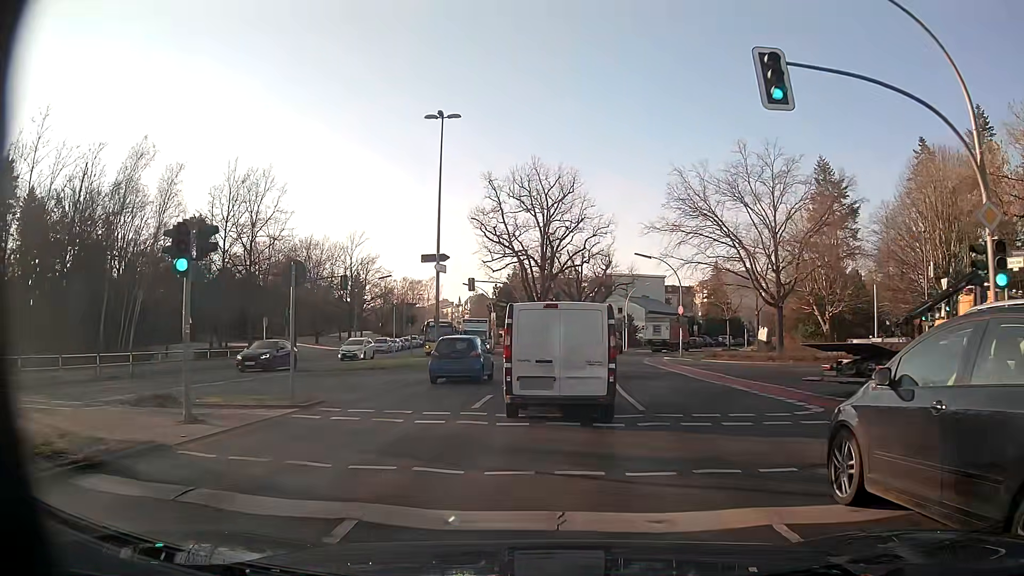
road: secondary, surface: asphalt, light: Day
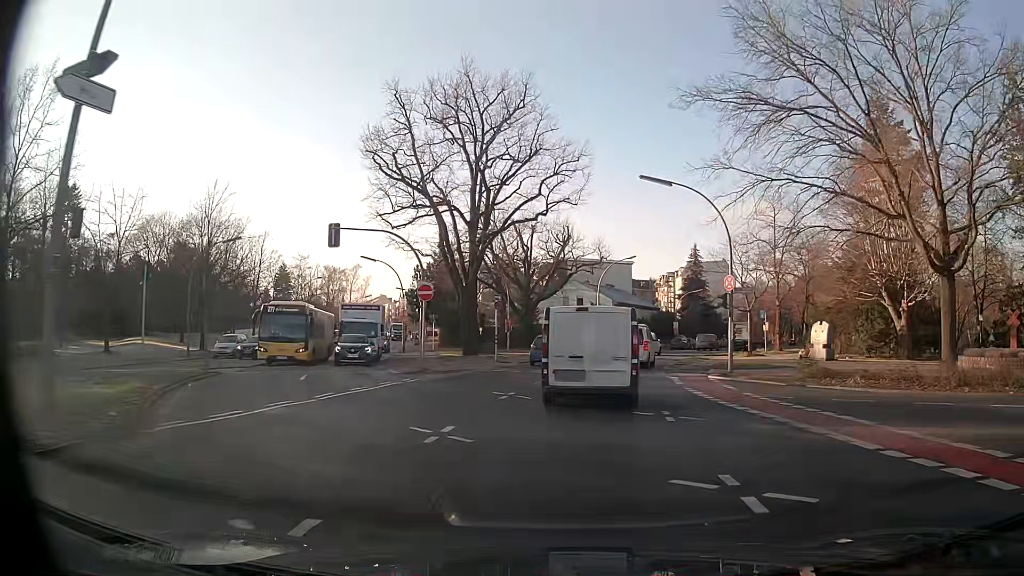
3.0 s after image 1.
(+0.5, +25.6) m; +4°
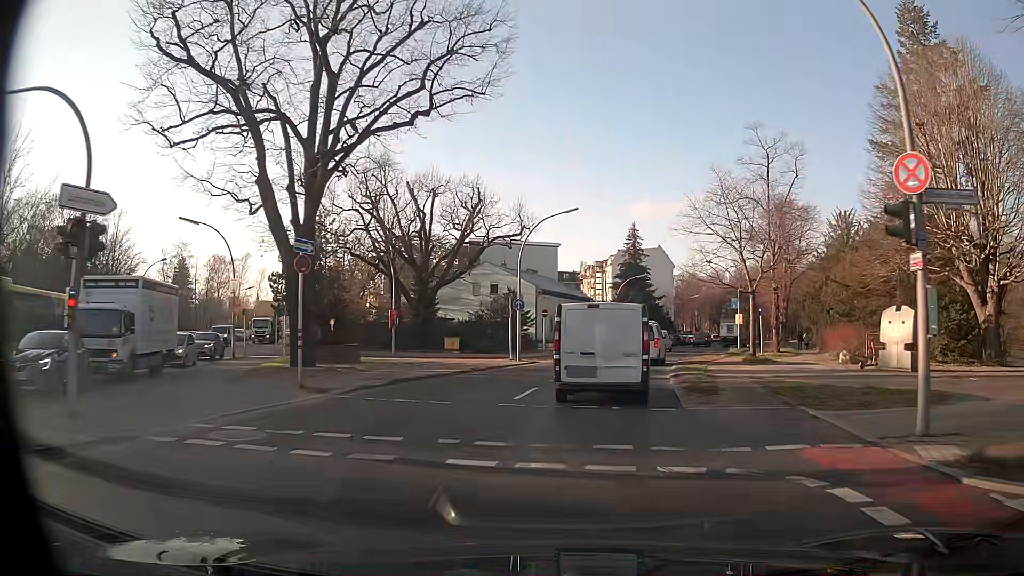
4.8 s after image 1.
(+1.1, +18.7) m; +6°
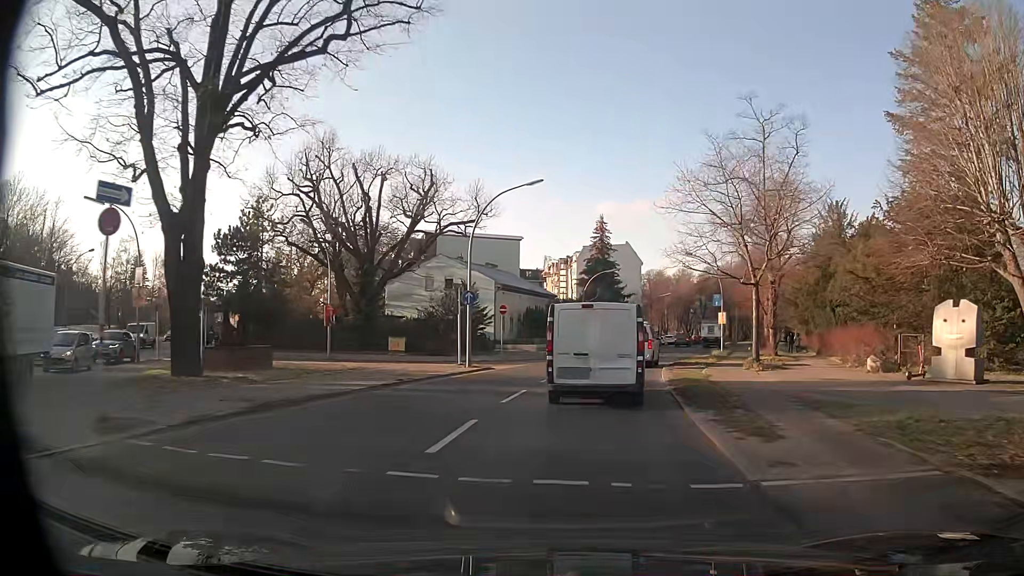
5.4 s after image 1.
(+0.2, +6.4) m; +4°
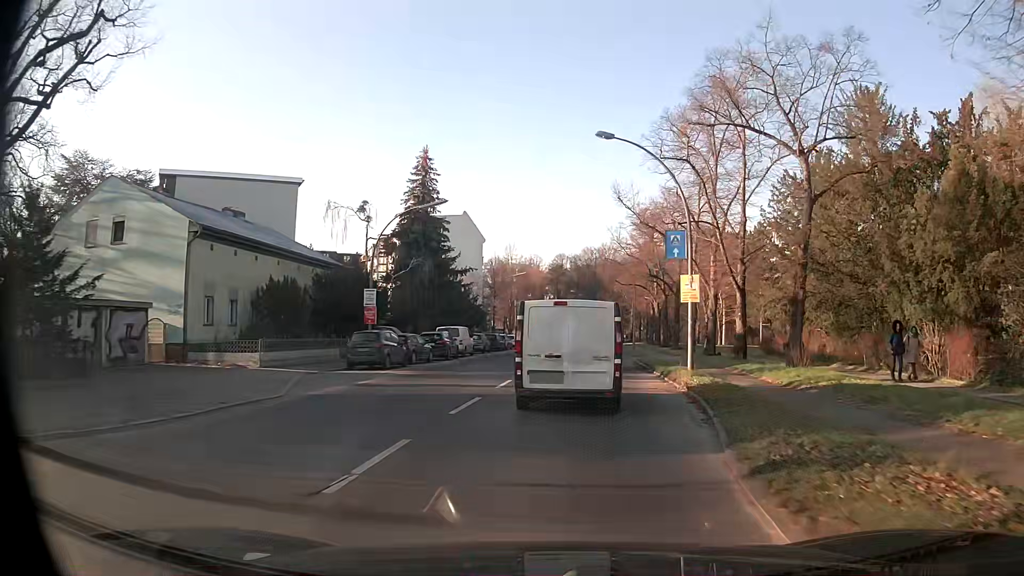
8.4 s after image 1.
(+3.9, +31.6) m; +13°
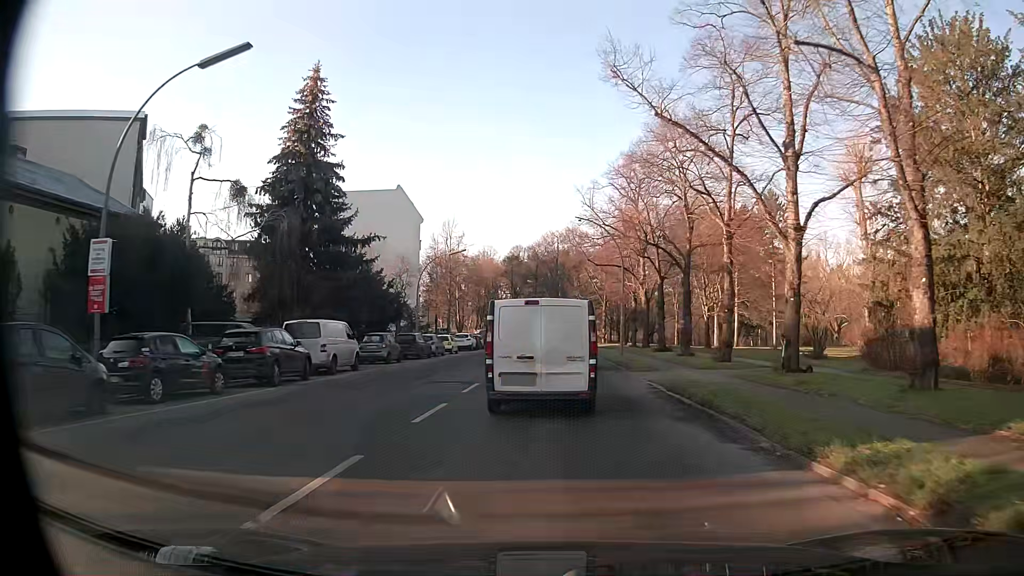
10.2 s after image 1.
(+0.9, +19.1) m; +4°
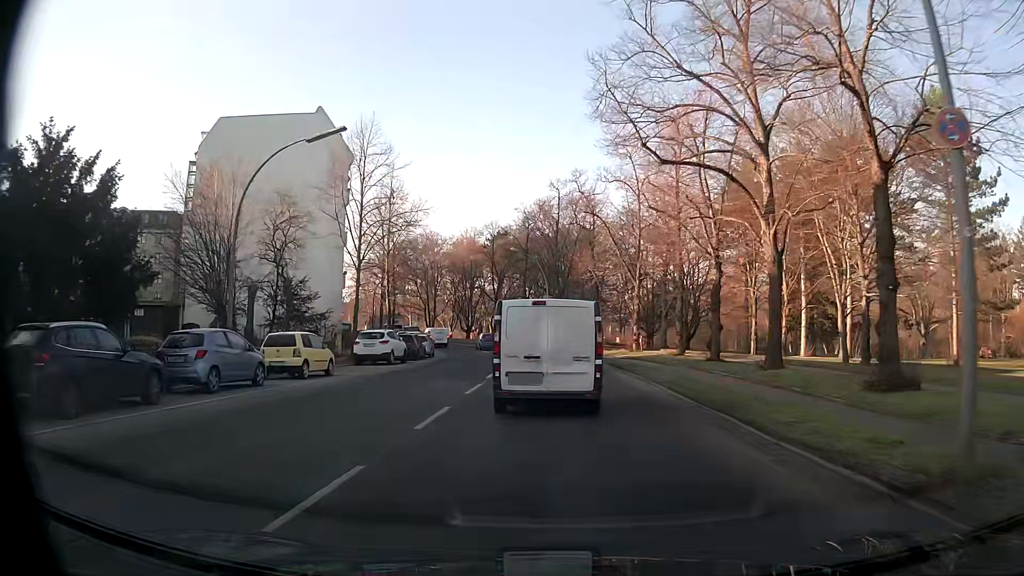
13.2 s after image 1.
(+0.2, +30.8) m; 0°
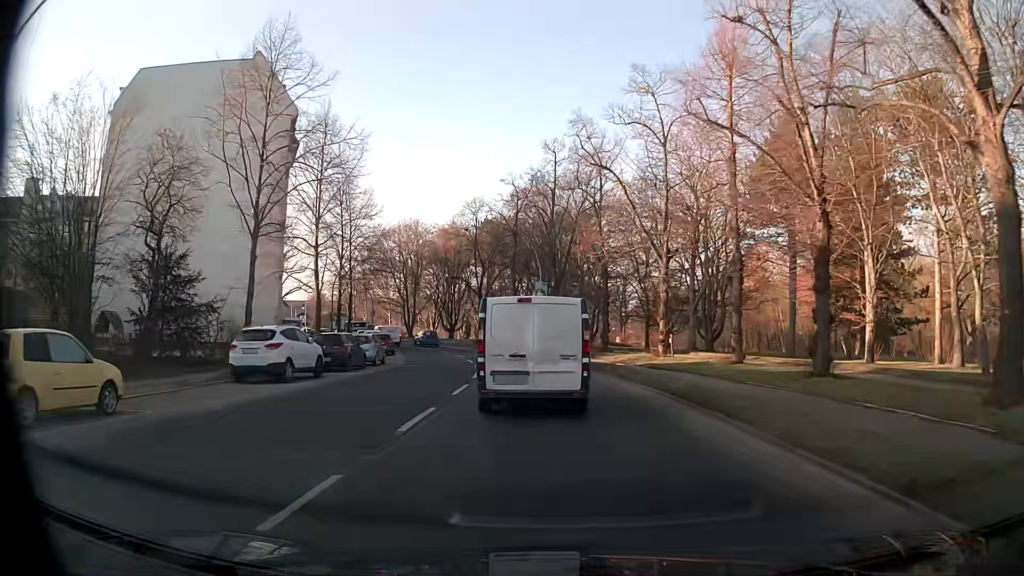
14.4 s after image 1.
(+0.2, +12.6) m; +2°
(0, +10) (-1, +20) (-2, +30) (-3, +40) (-6, +49) (-10, +59) (-15, +67) (-20, +76) (-25, +84) (-31, +93) m
